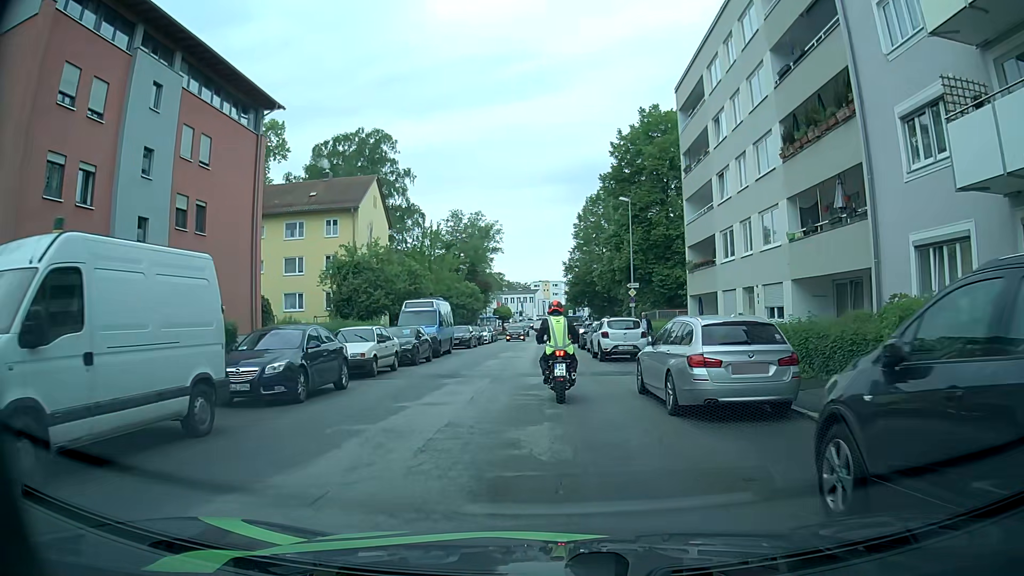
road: tertiary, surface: asphalt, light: Day
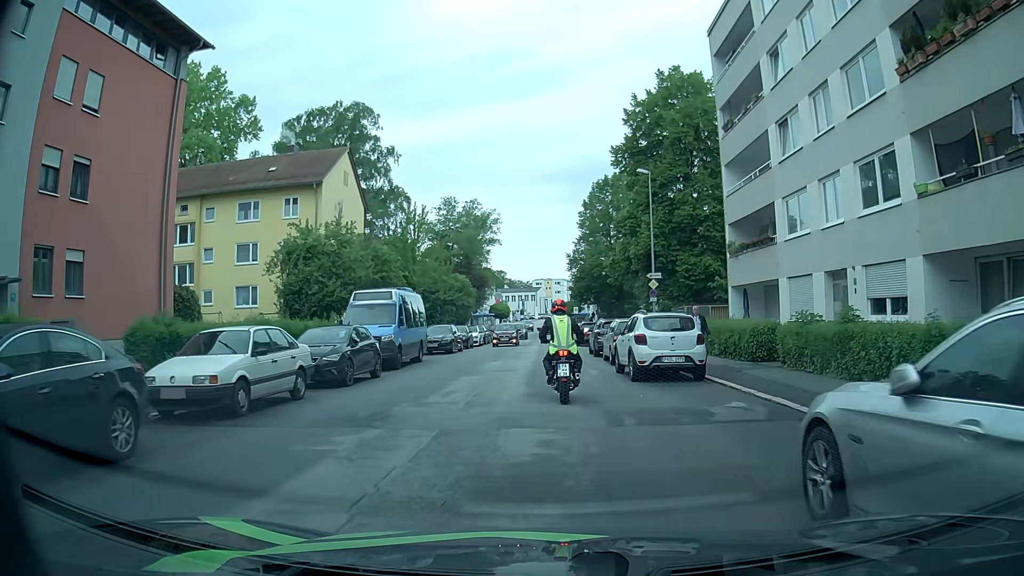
(0.0, +8.7) m; 0°
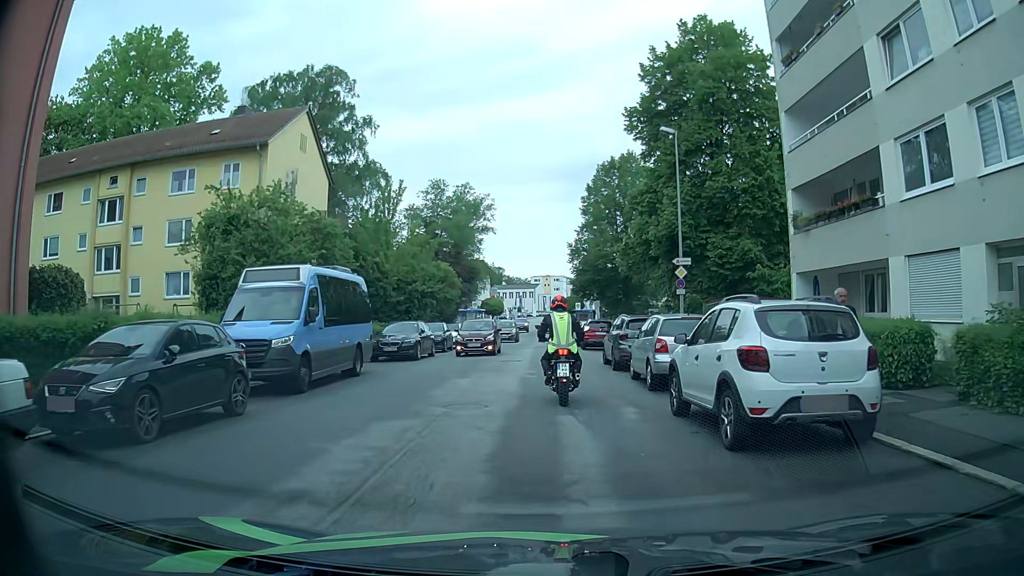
(0.0, +8.4) m; 0°
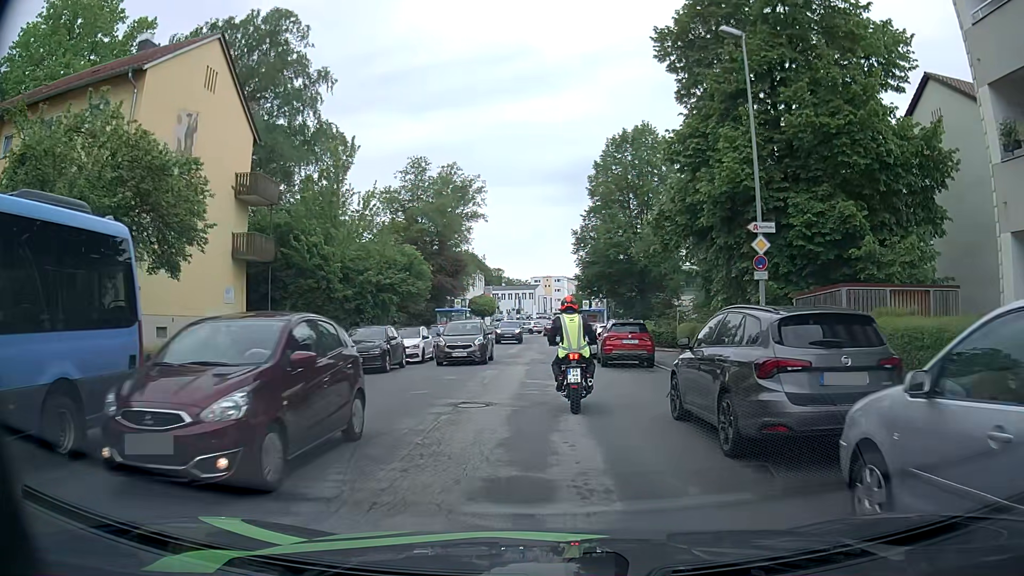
(+0.1, +11.7) m; 0°
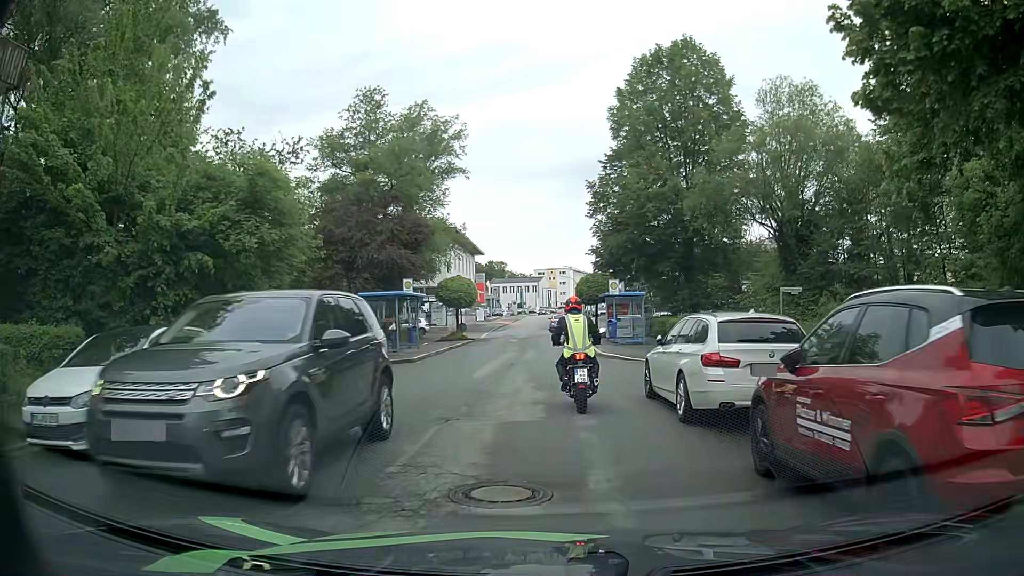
(+0.1, +18.8) m; 0°
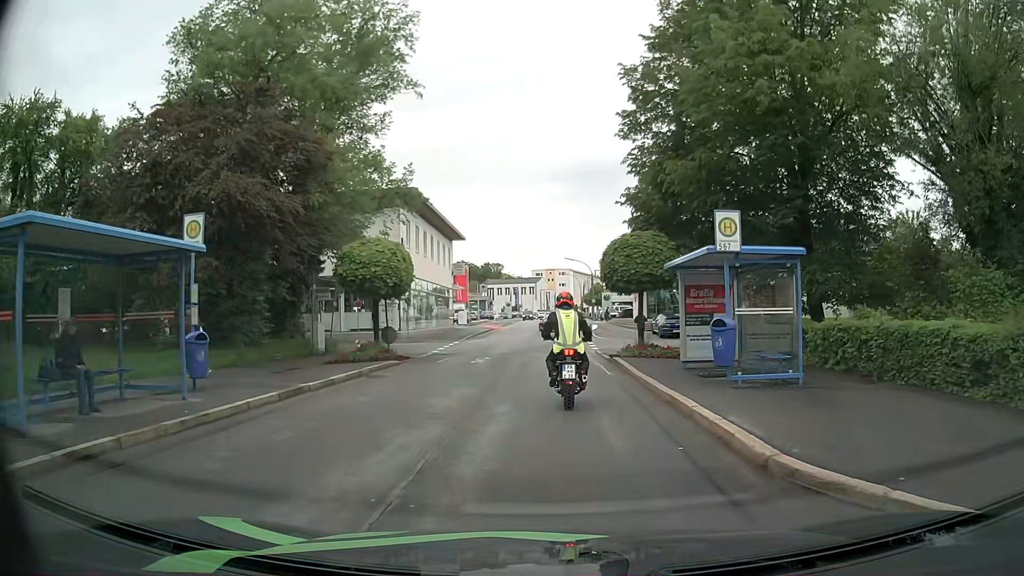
(-0.1, +19.5) m; 0°
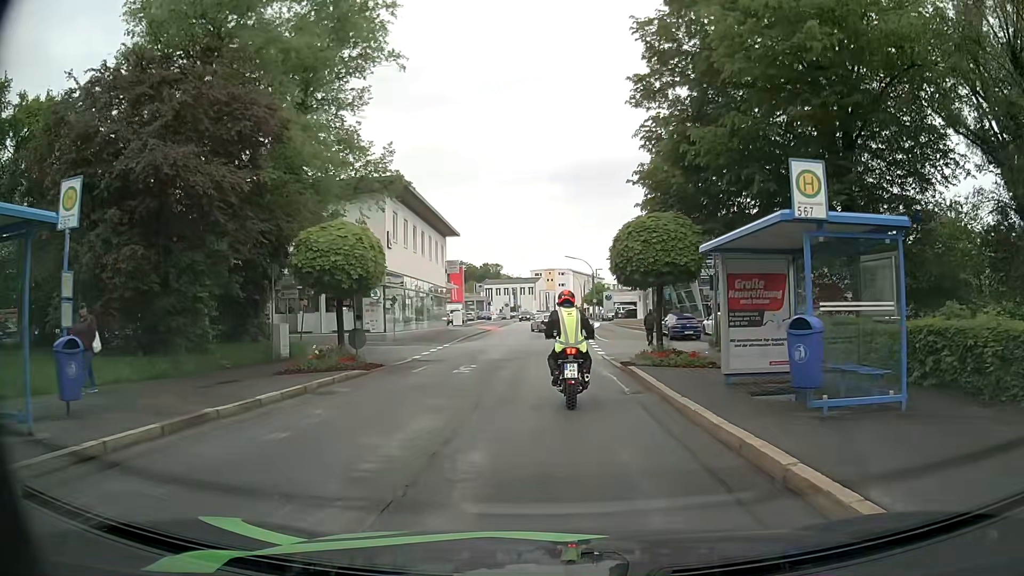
(0.0, +3.7) m; 0°
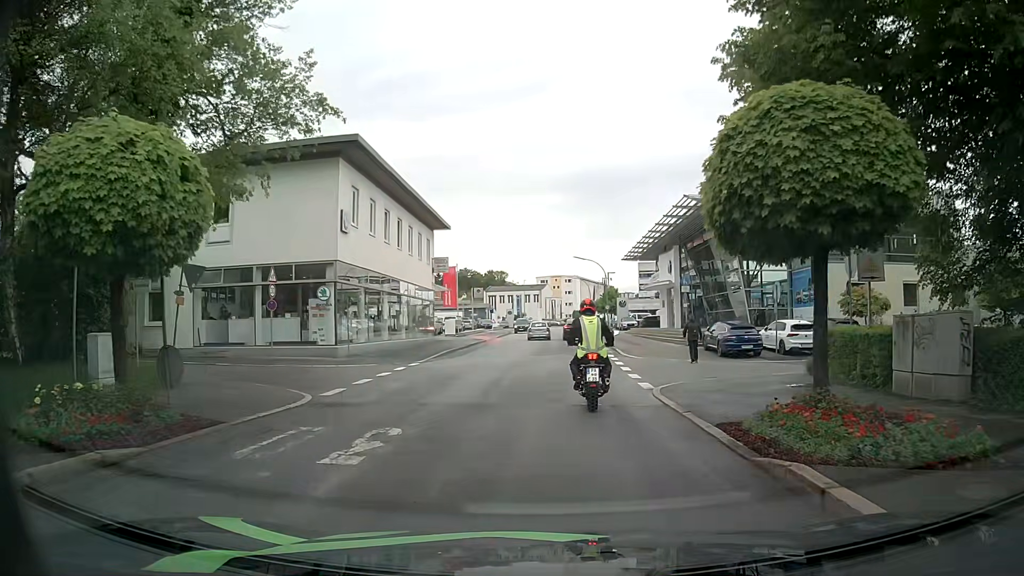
(0.0, +10.3) m; 0°
(0, +10) (0, +20) (0, +30) (0, +40) (+1, +50) (+1, +60) (+1, +70) (+1, +80) (+1, +90) (+1, +100) m
